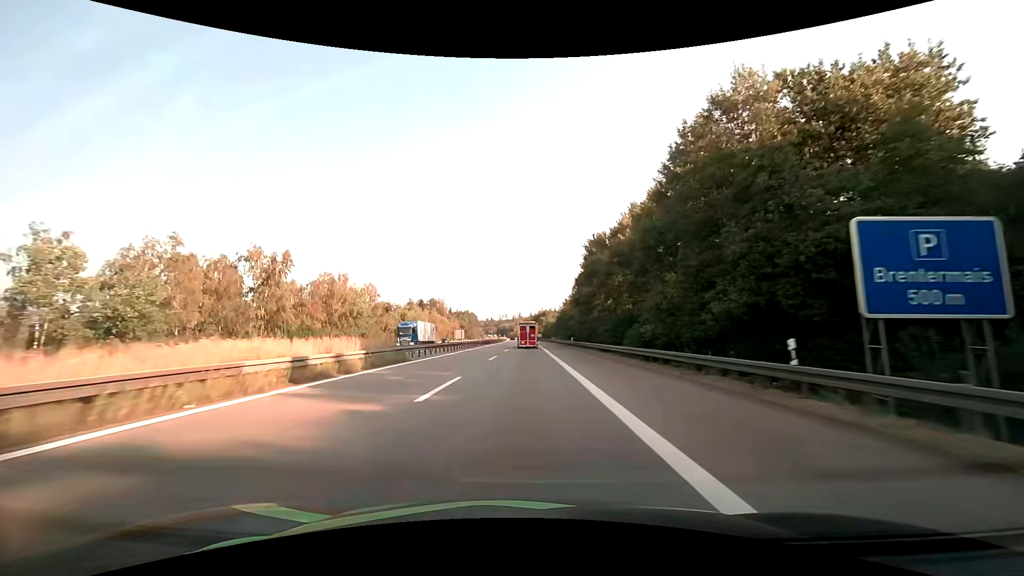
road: motorway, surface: asphalt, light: Day
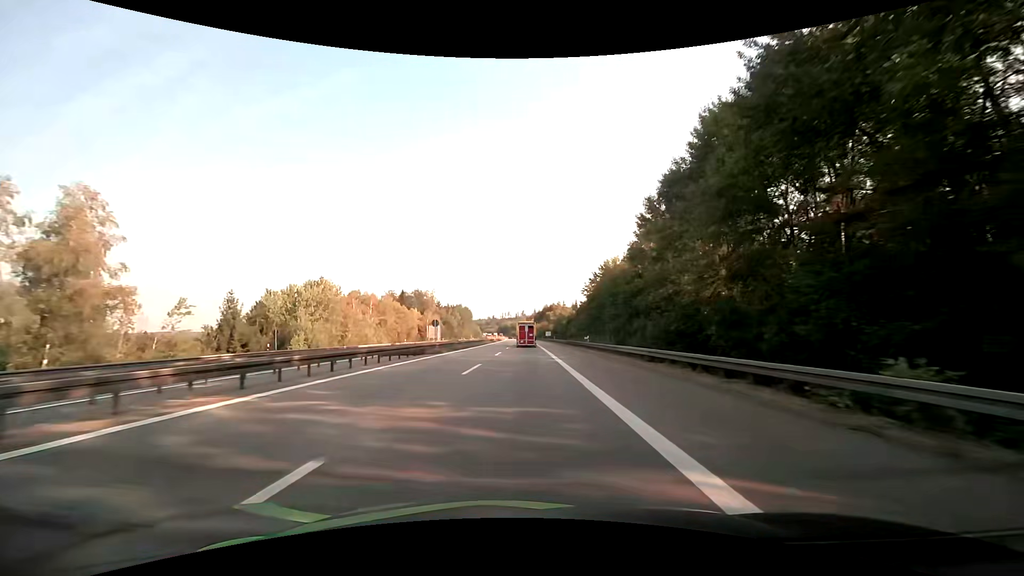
(-0.1, +64.6) m; 0°
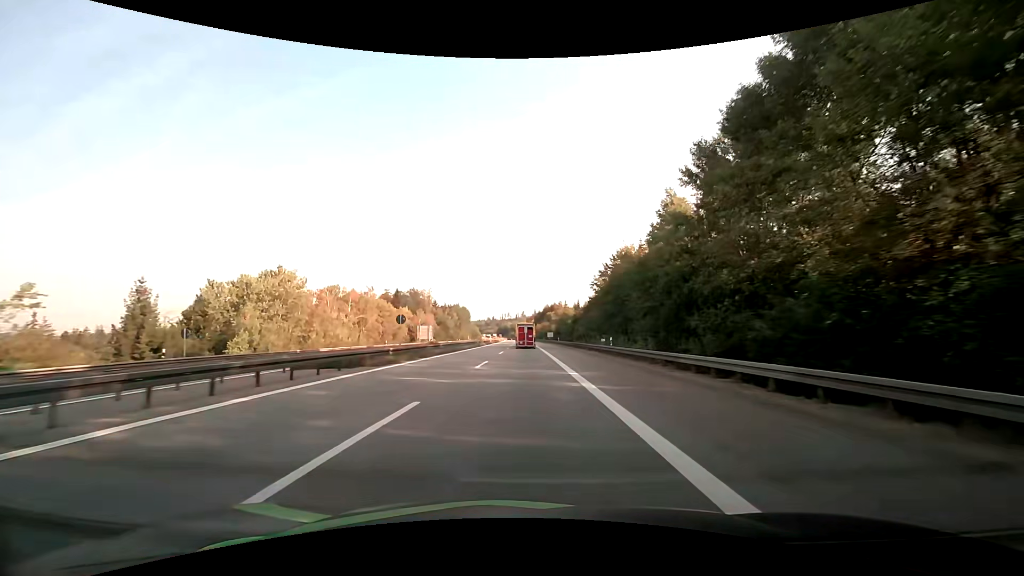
(-0.1, +13.1) m; 0°
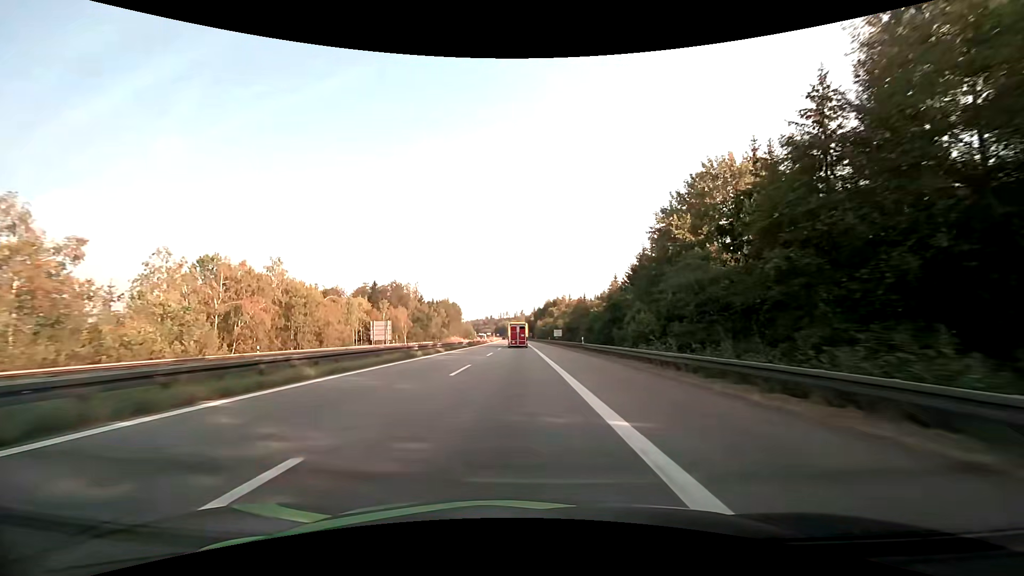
(+0.1, +40.3) m; 0°
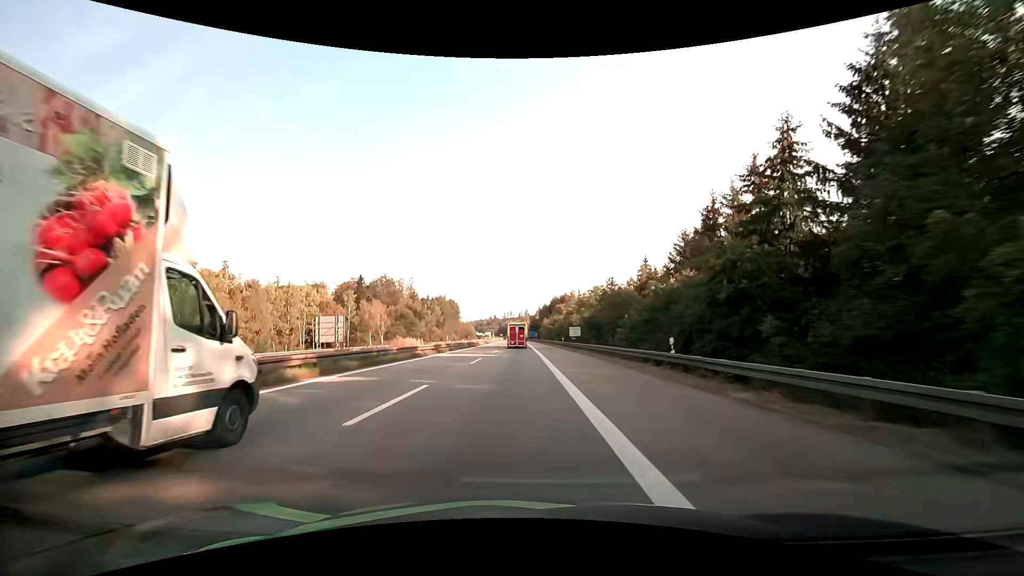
(-0.1, +27.5) m; -1°
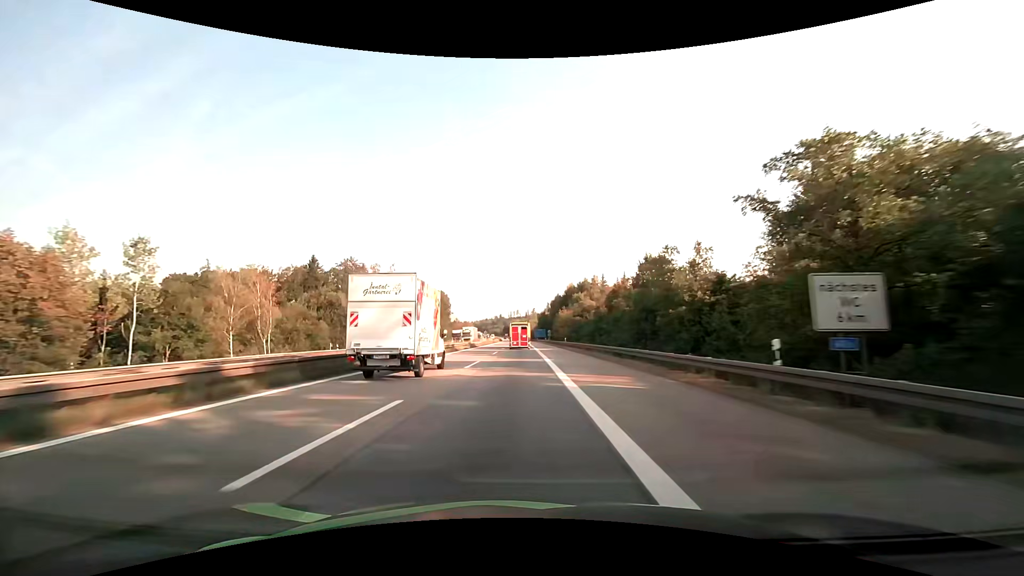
(-0.6, +56.2) m; -1°
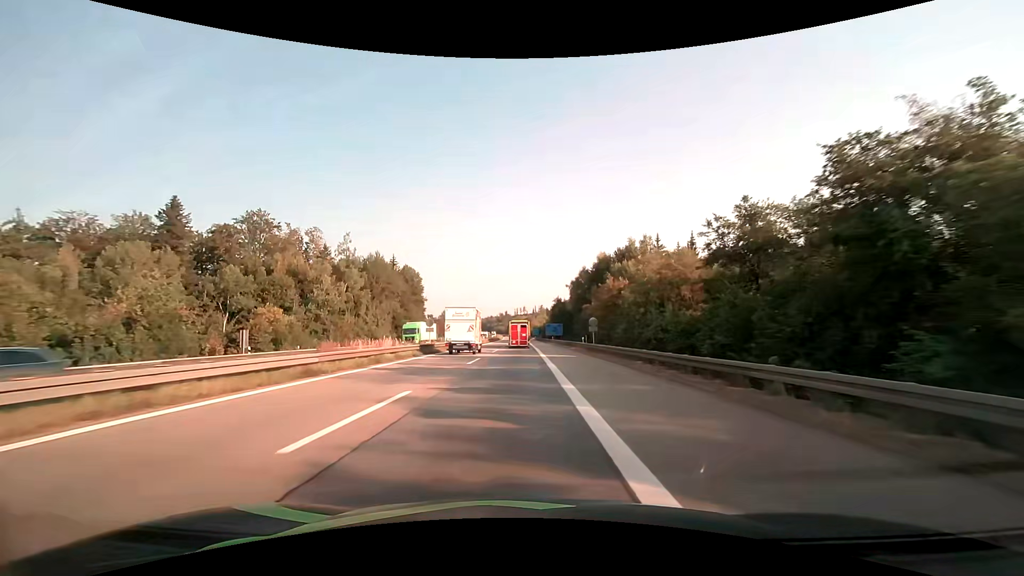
(-0.5, +69.4) m; -1°
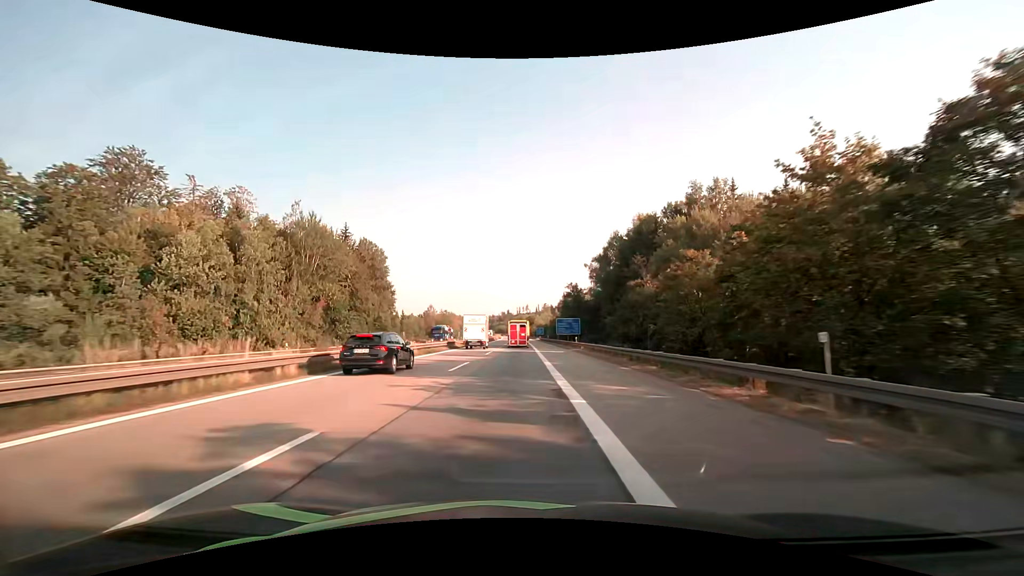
(-0.2, +40.6) m; 0°
(0, +10) (0, +20) (0, +30) (0, +40) (0, +50) (-1, +60) (-1, +70) (-1, +80) (-1, +90) (-1, +100) m
